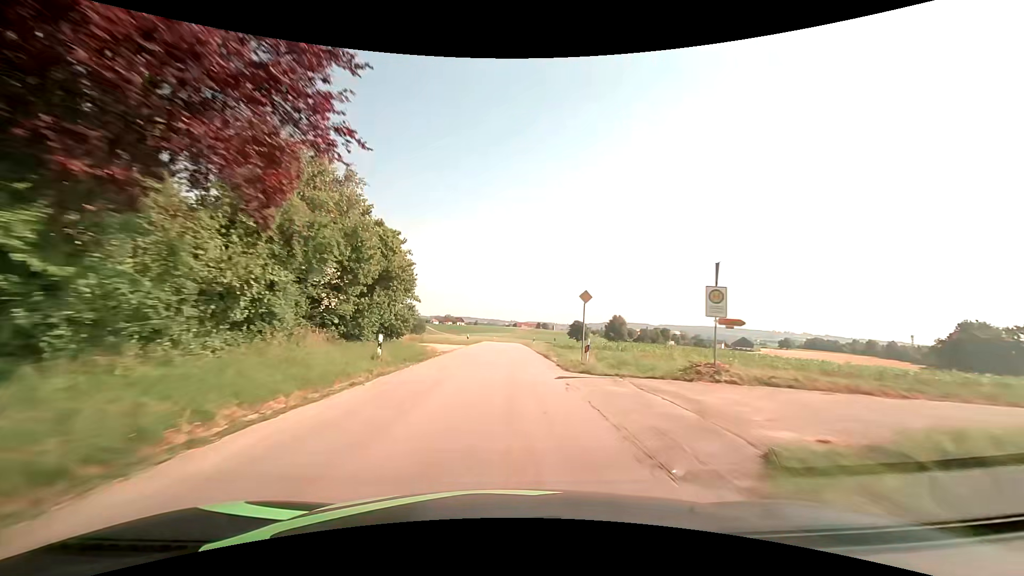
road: tertiary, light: Day
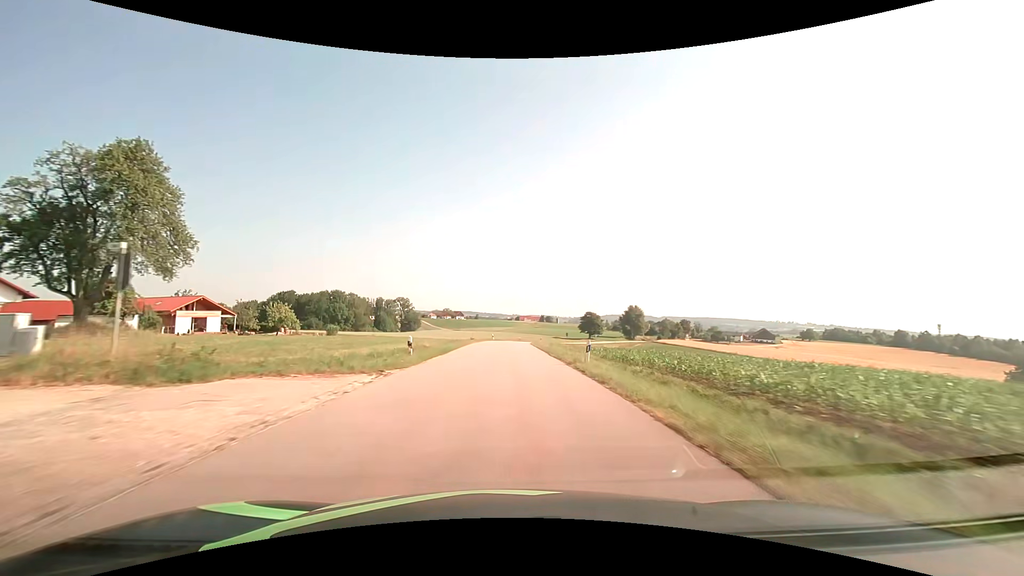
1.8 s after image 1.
(-0.4, +32.8) m; 0°
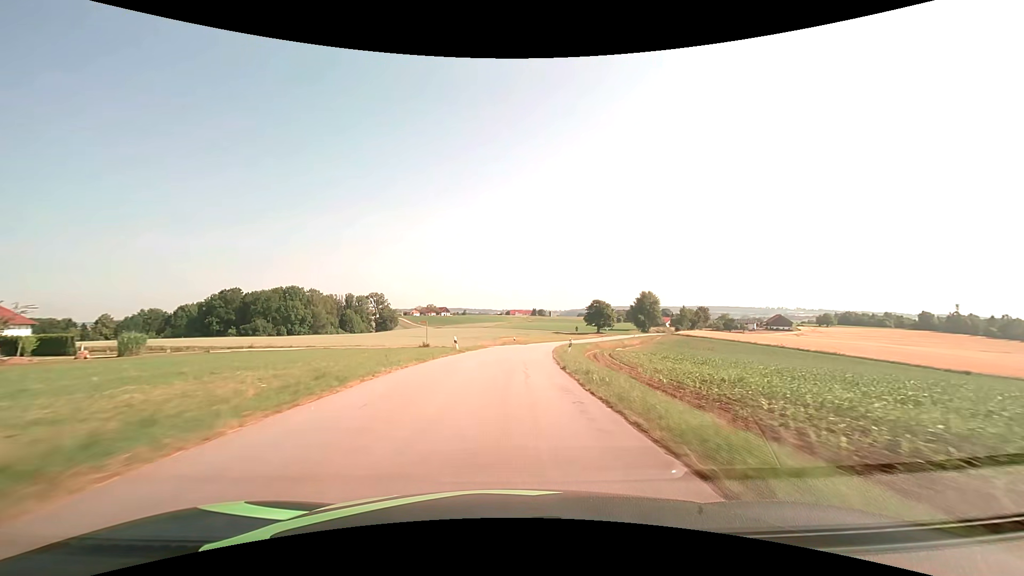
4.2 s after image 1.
(+0.4, +43.7) m; +1°
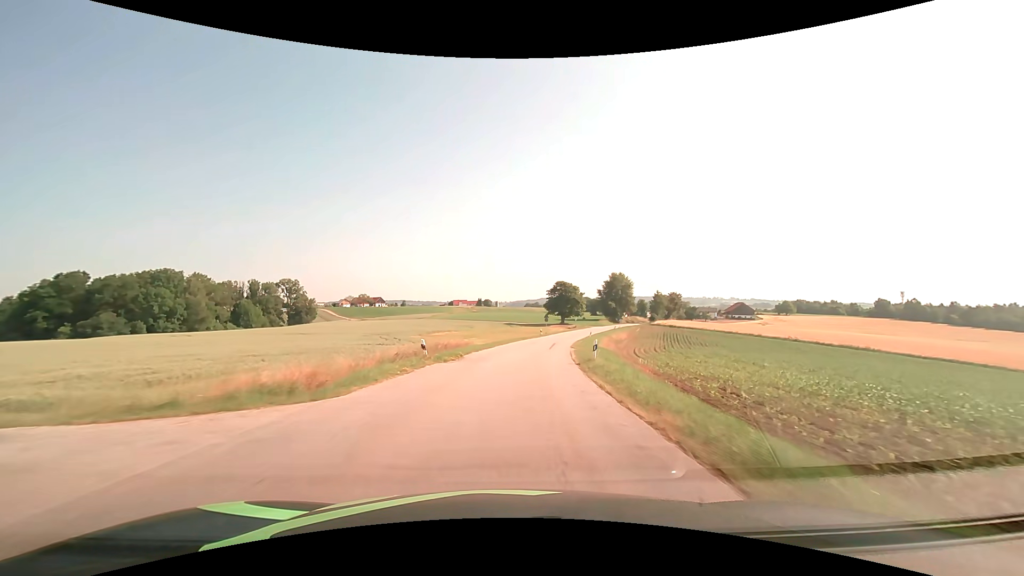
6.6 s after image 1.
(+1.8, +43.7) m; +6°
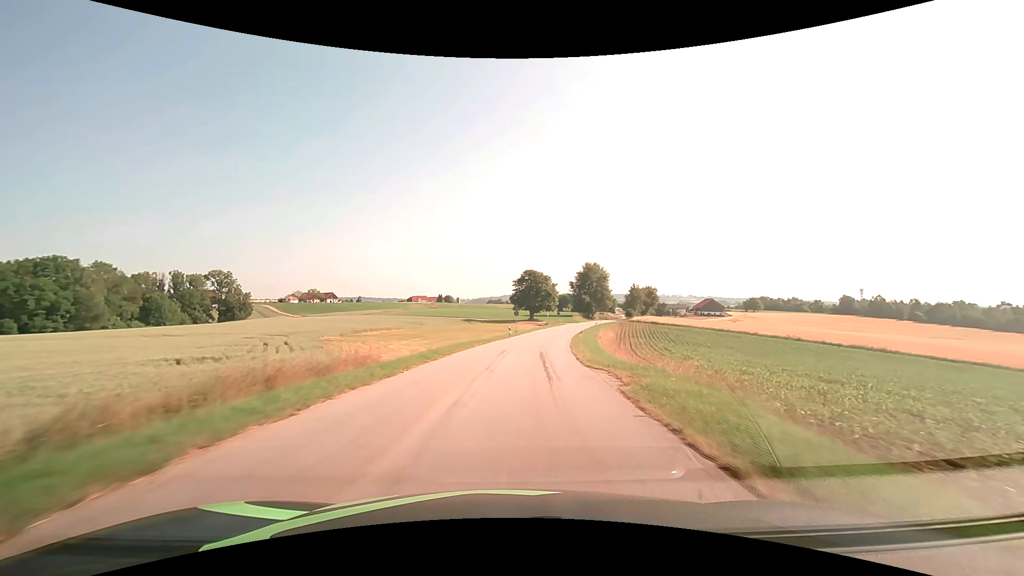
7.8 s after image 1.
(+0.7, +21.8) m; +4°
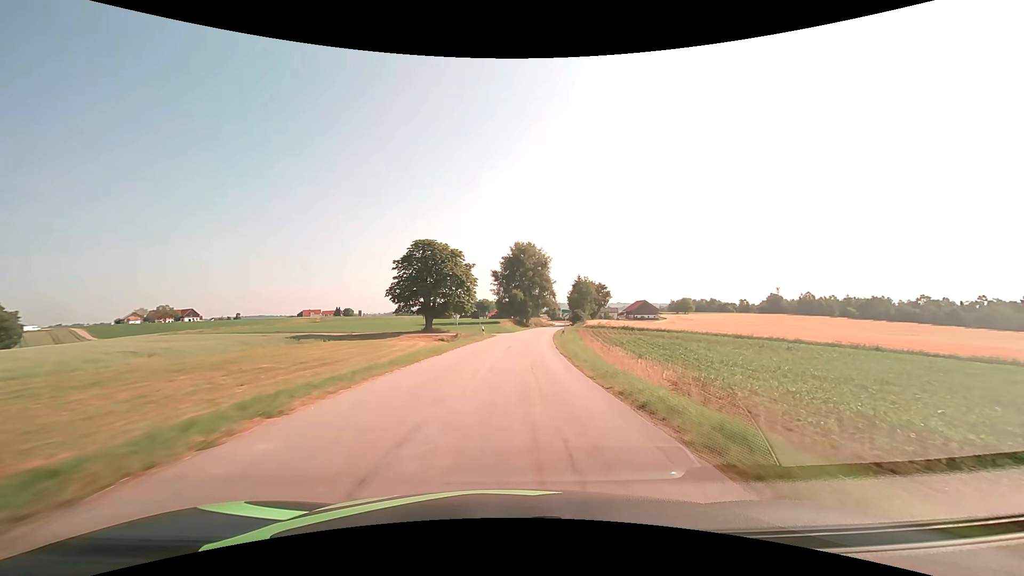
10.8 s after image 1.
(+4.8, +53.9) m; +10°
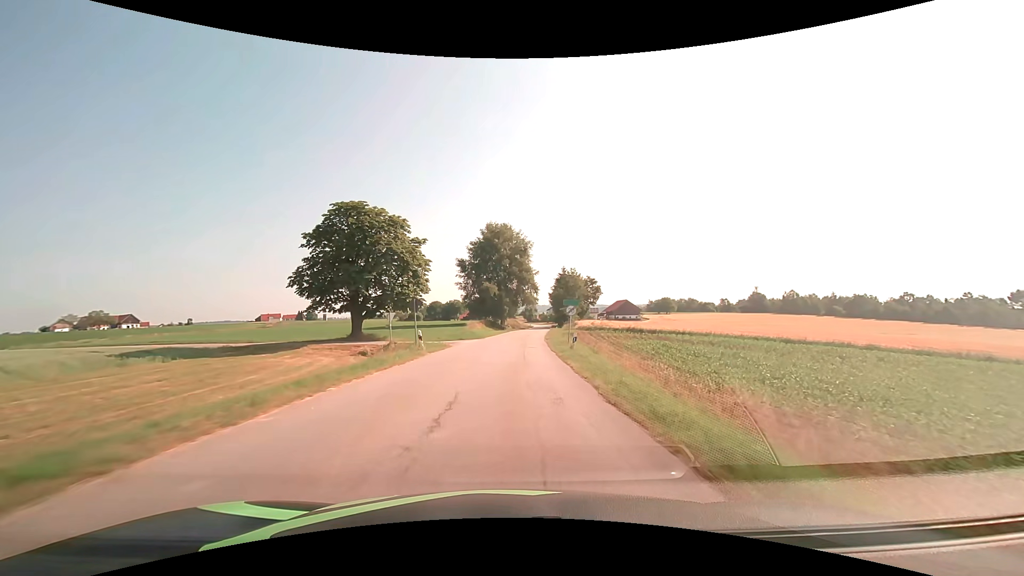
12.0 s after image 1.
(+0.6, +21.4) m; +3°
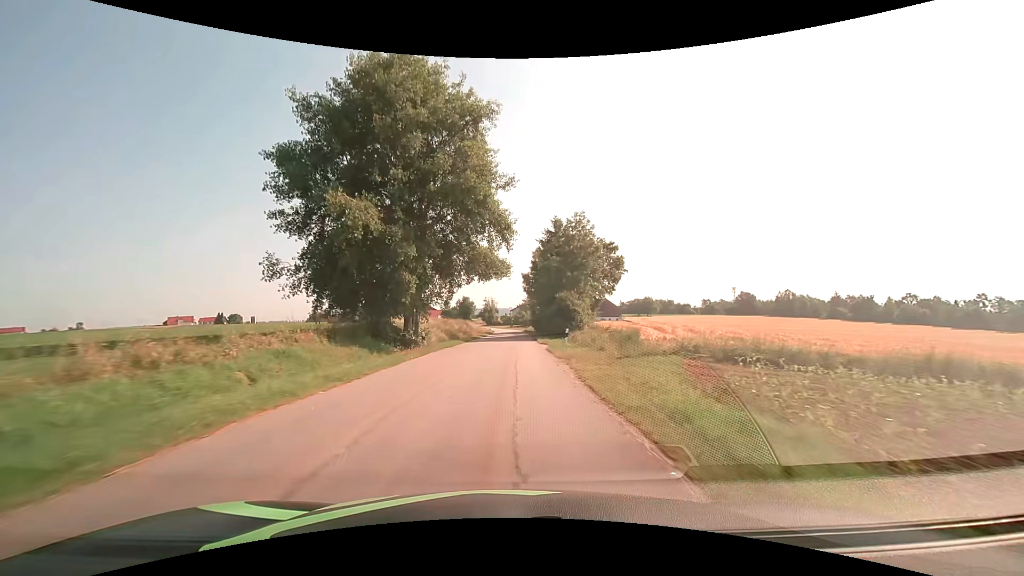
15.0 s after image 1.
(+2.4, +53.4) m; +5°
(0, +10) (0, +20) (0, +30) (+1, +40) (+1, +50) (+1, +60) (+1, +70) (+1, +80) (+1, +90) (+1, +100) m
